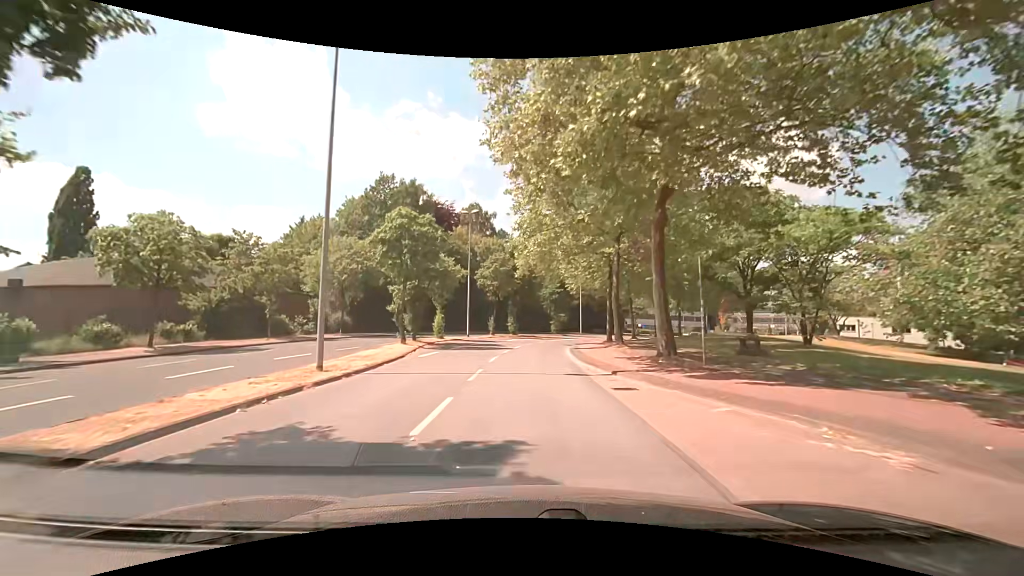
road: unclassified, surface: asphalt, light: Day
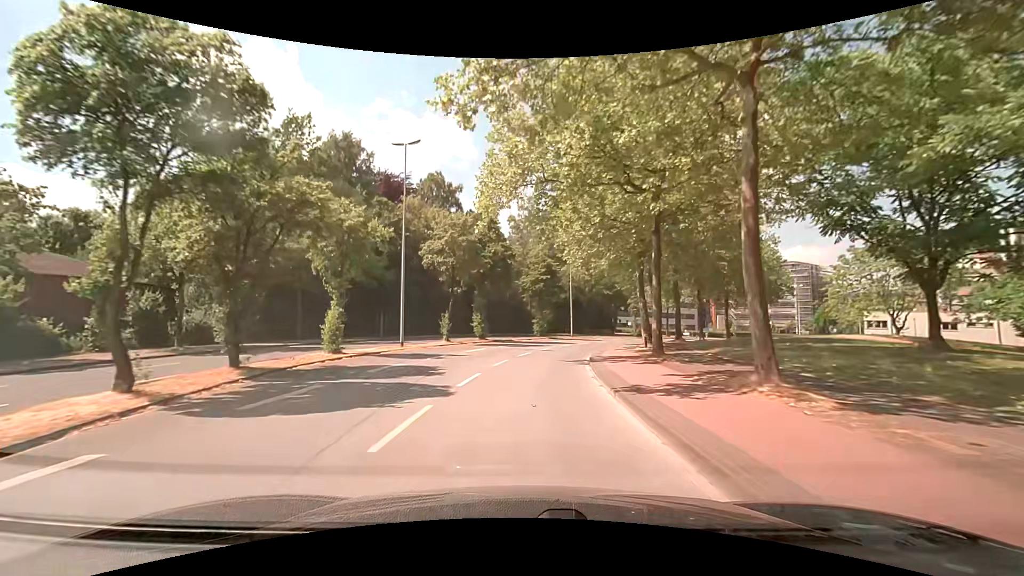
(+0.4, +18.8) m; +3°
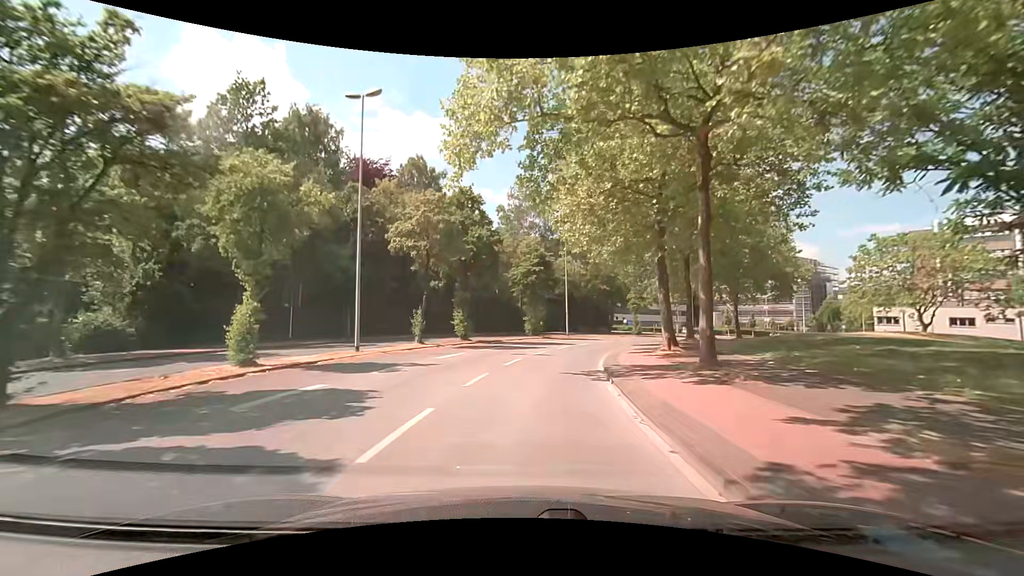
(0.0, +6.3) m; +1°
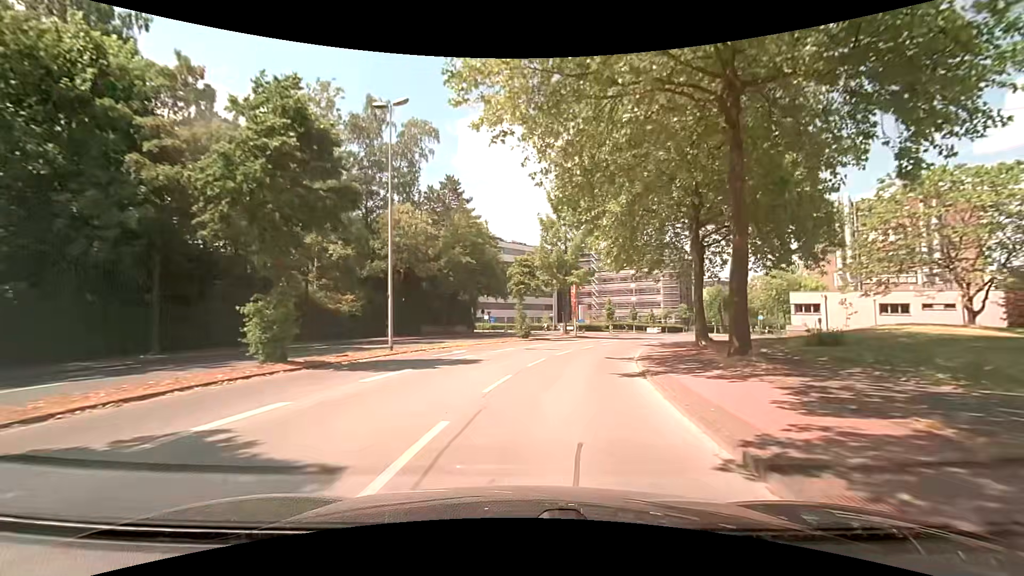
(+3.4, +31.2) m; +17°
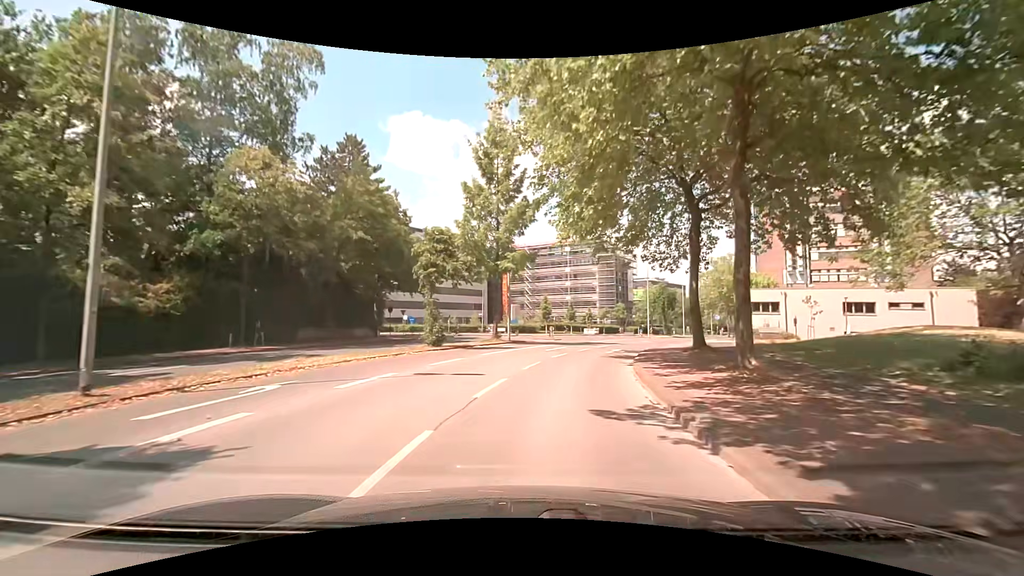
(+0.8, +12.3) m; +7°
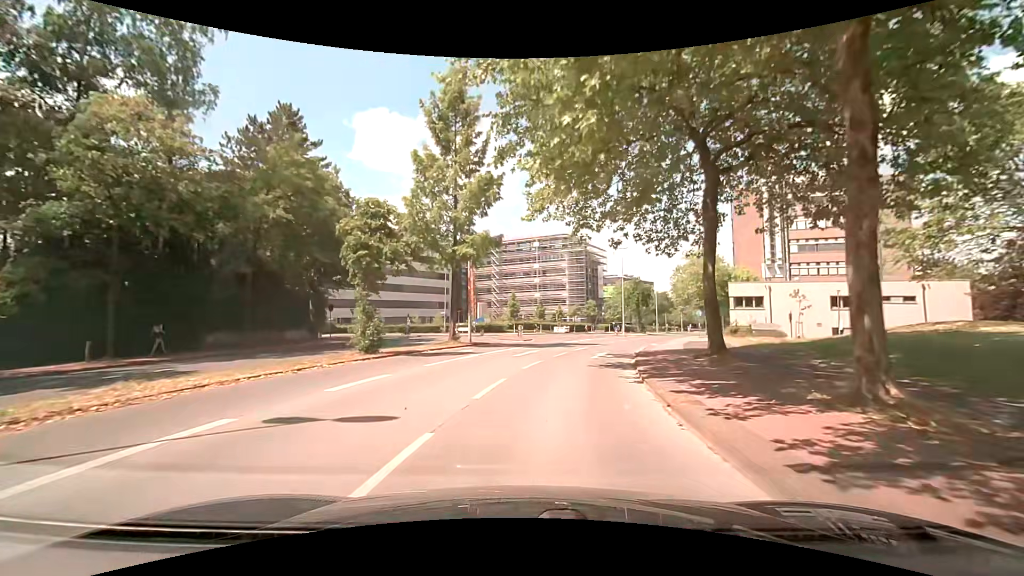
(+0.2, +6.2) m; +4°
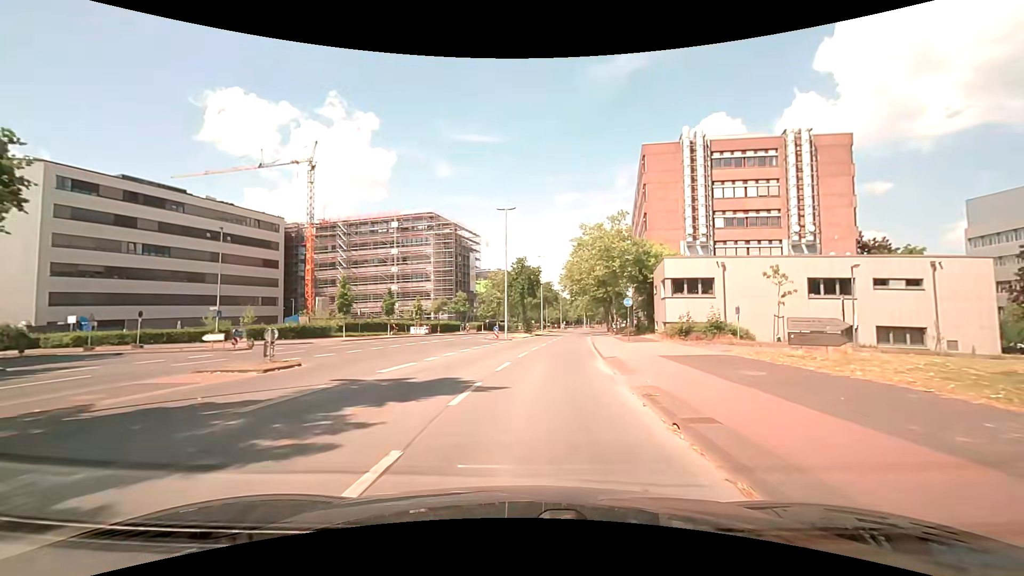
(+3.2, +24.5) m; +14°
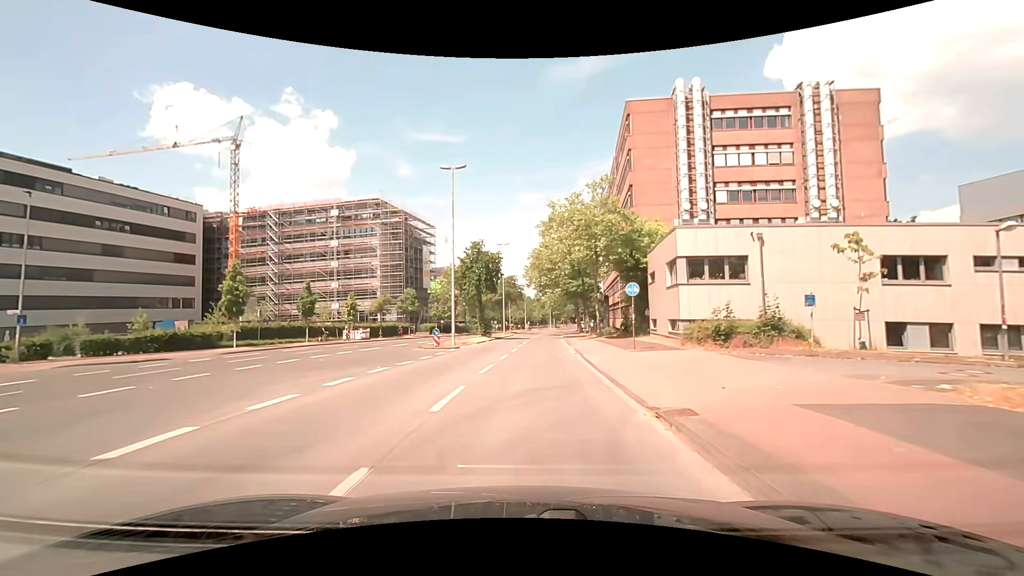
(+0.6, +12.7) m; +4°
(0, +10) (+1, +20) (+1, +30) (+2, +40) (+2, +50) (+3, +60) (+4, +70) (+4, +80) (+5, +90) (+6, +100) m
